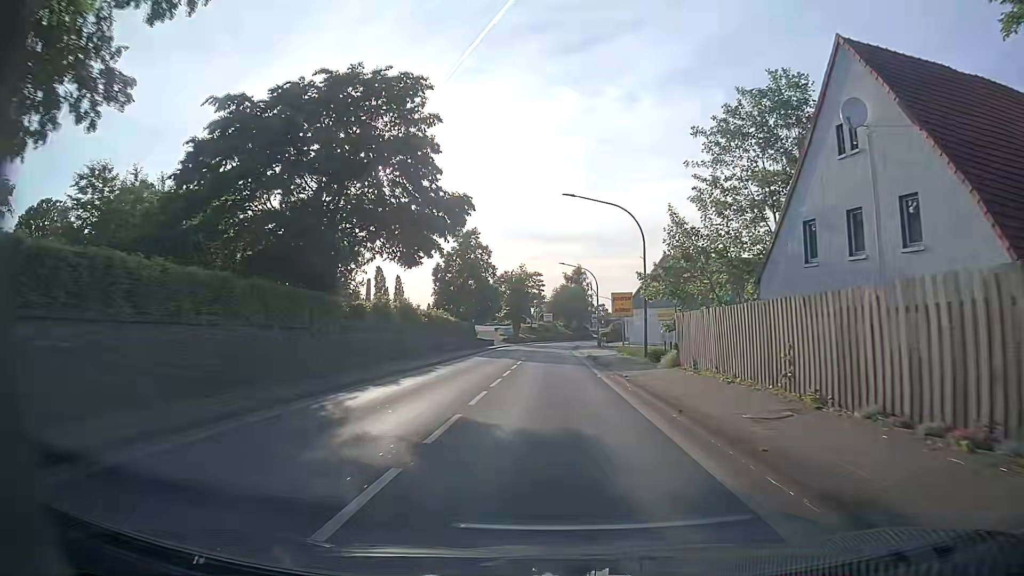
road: primary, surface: asphalt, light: Day
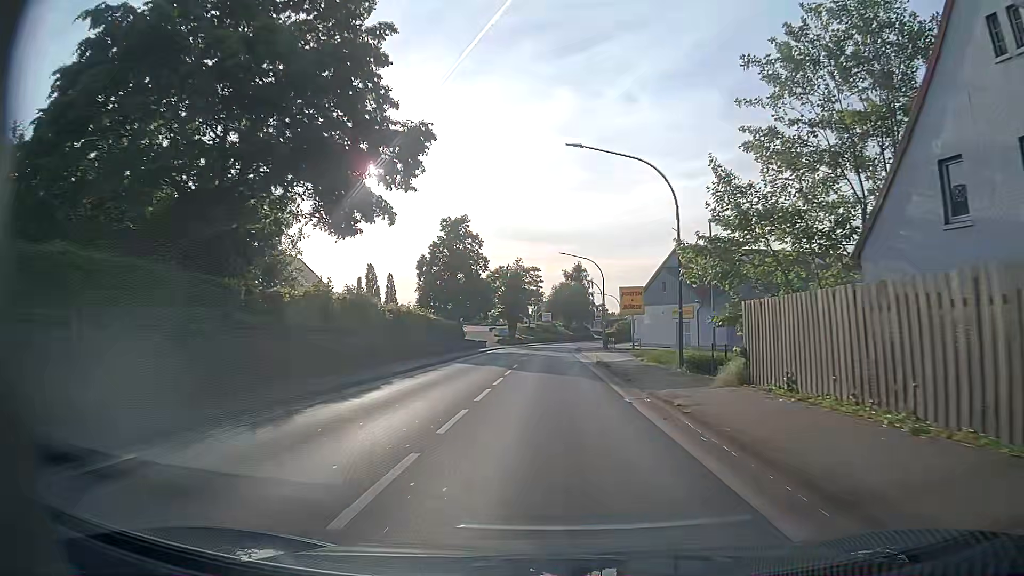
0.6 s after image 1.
(0.0, +8.3) m; 0°
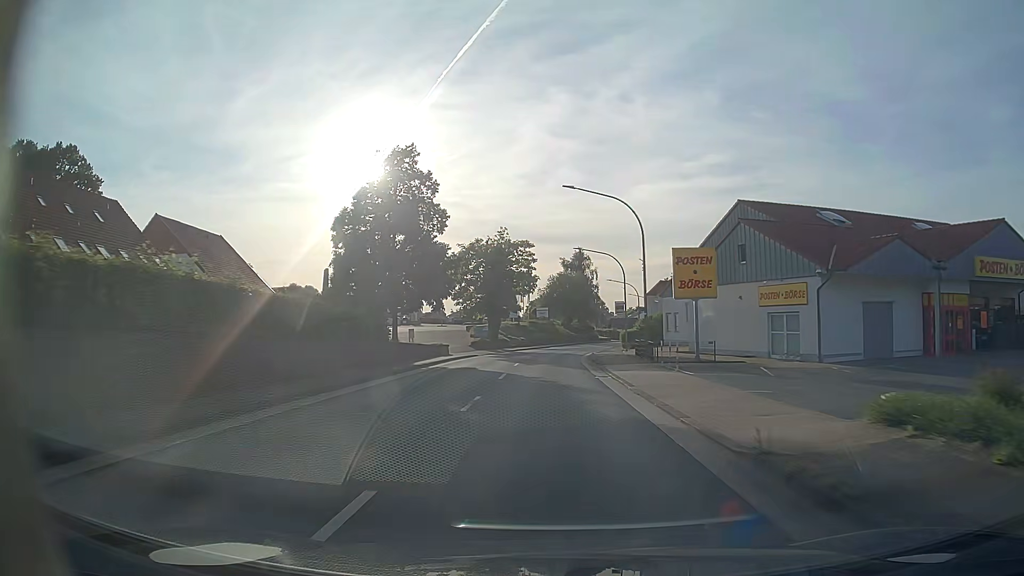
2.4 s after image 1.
(+0.3, +25.2) m; +1°
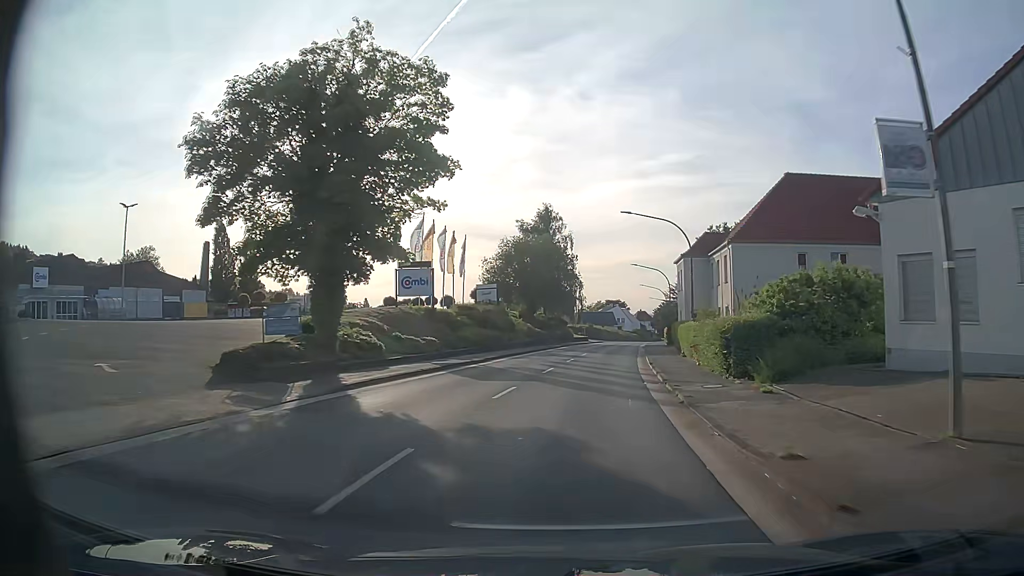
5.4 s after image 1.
(+0.4, +43.0) m; +3°
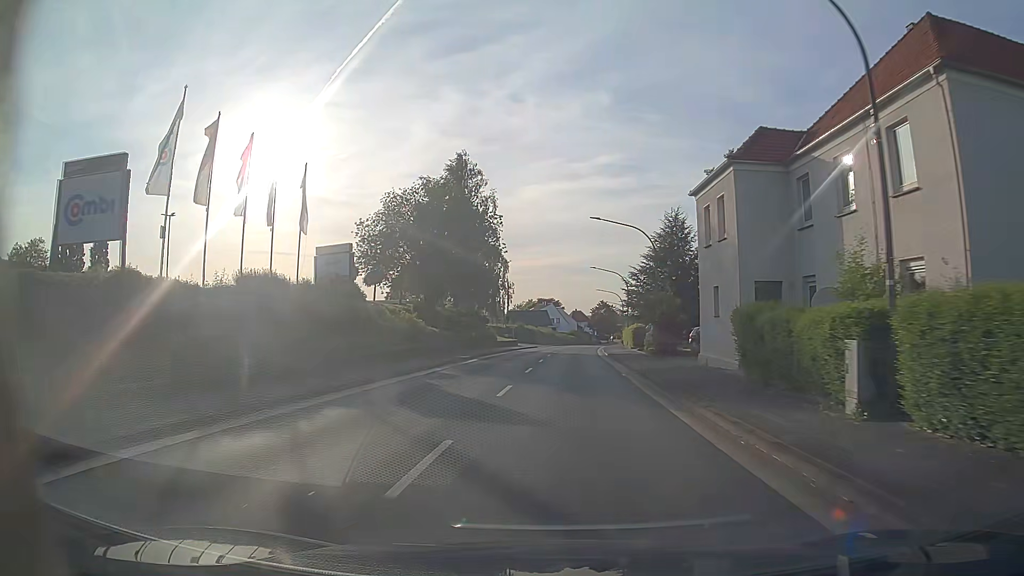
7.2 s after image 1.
(+1.5, +26.4) m; +6°
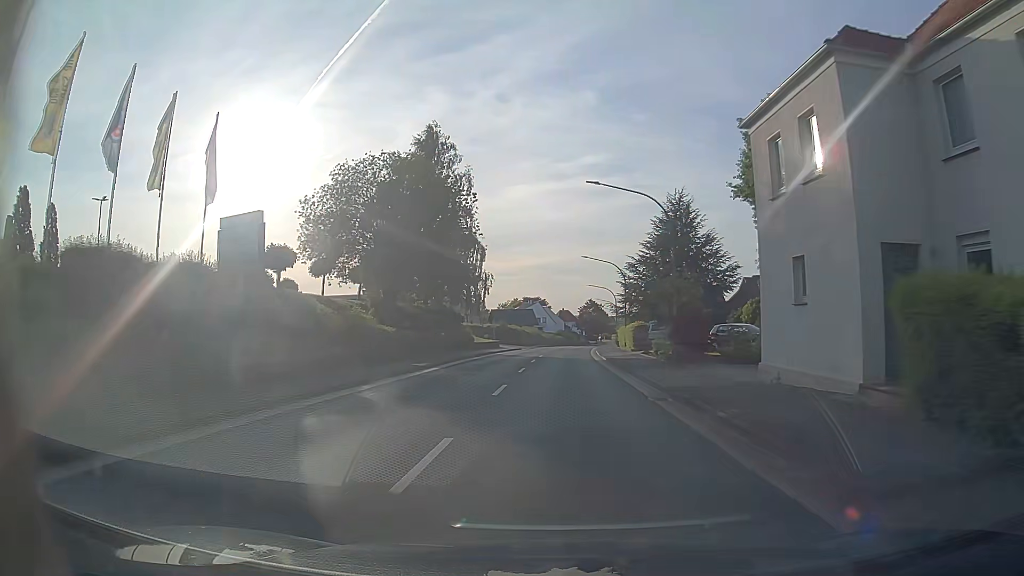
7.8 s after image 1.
(+0.1, +8.9) m; +1°
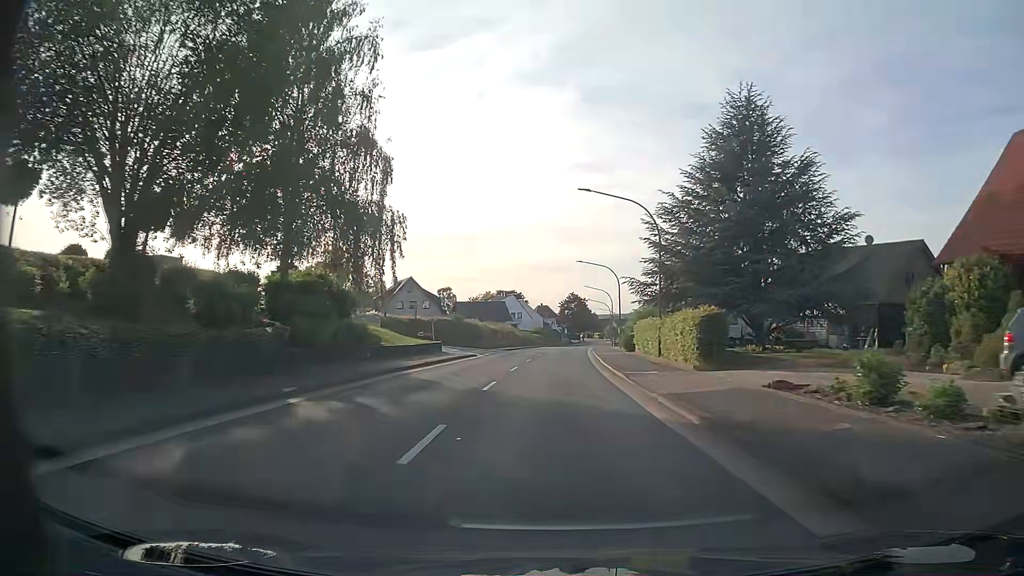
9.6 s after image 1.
(+0.4, +26.1) m; +2°
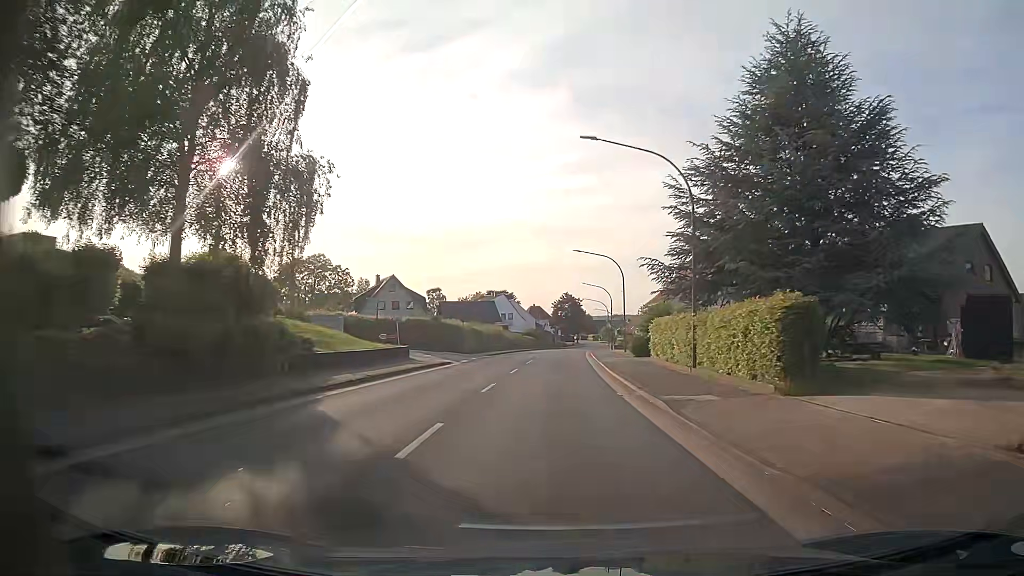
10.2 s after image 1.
(+0.1, +8.5) m; +1°
(0, +10) (0, +20) (0, +30) (+1, +40) (+1, +50) (+1, +60) (+2, +70) (+3, +80) (+3, +90) (+4, +100) m
